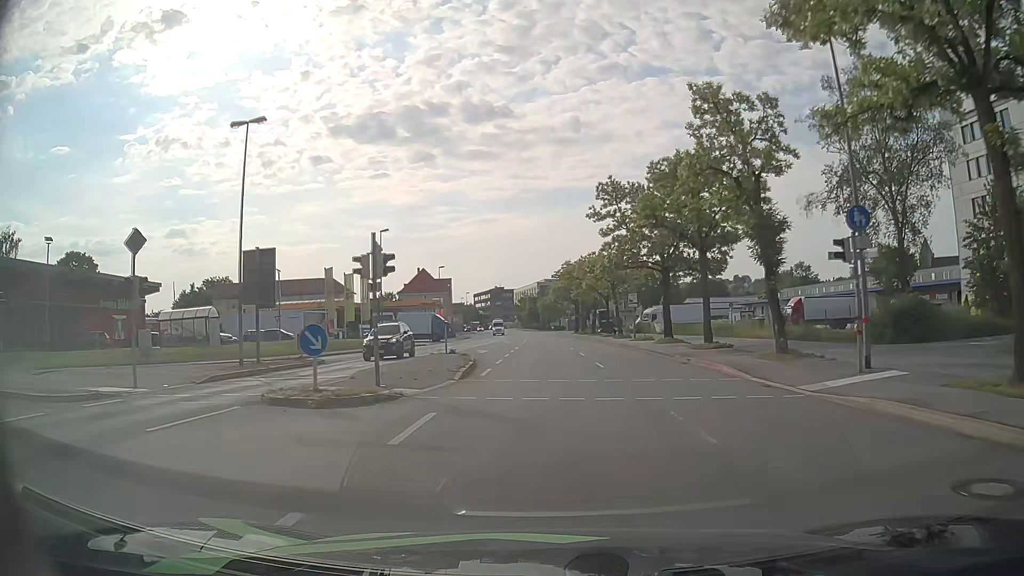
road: primary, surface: asphalt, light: Day
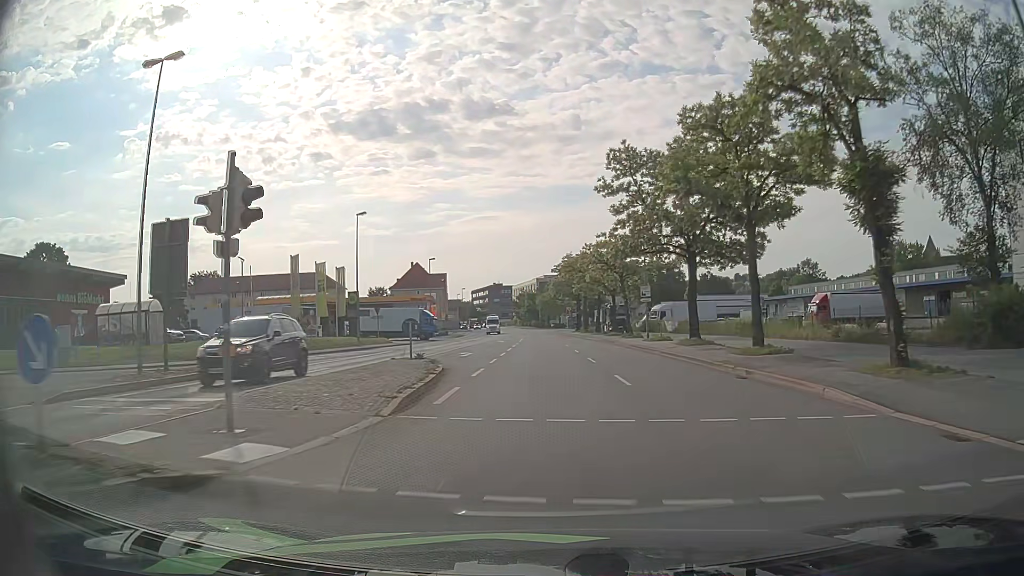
(-0.1, +7.6) m; -1°
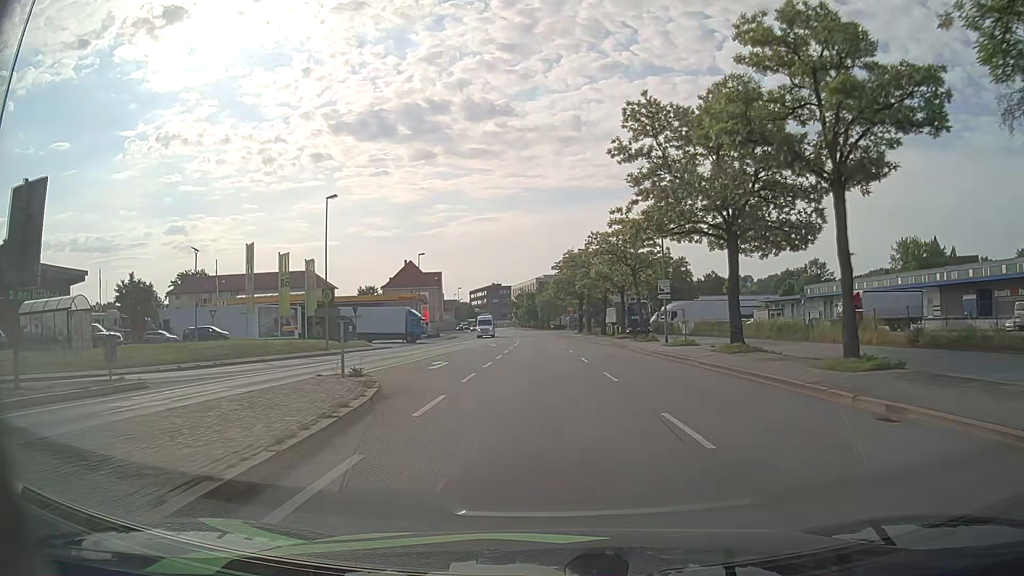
(+0.1, +7.6) m; 0°
